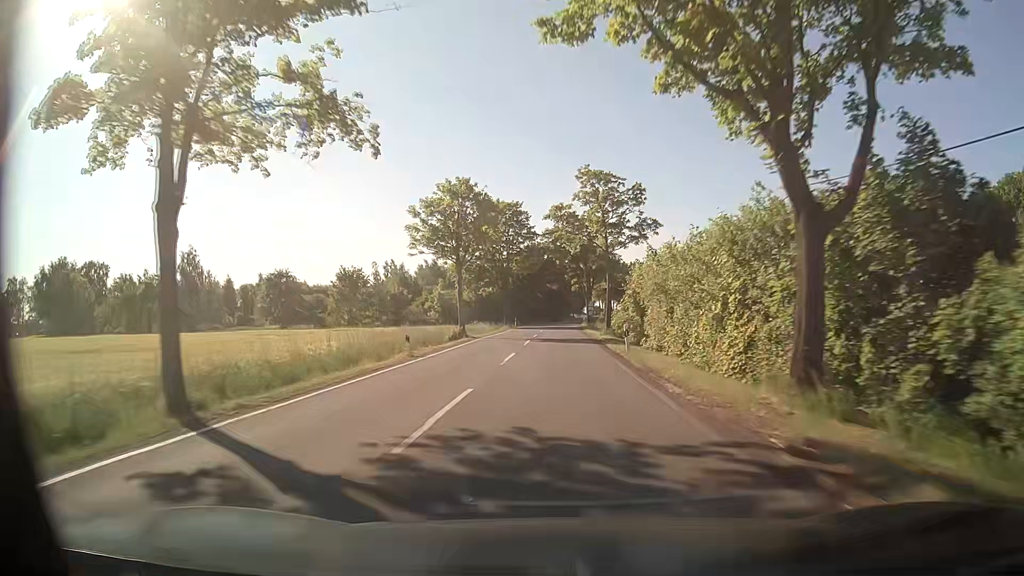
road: secondary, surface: asphalt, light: Day
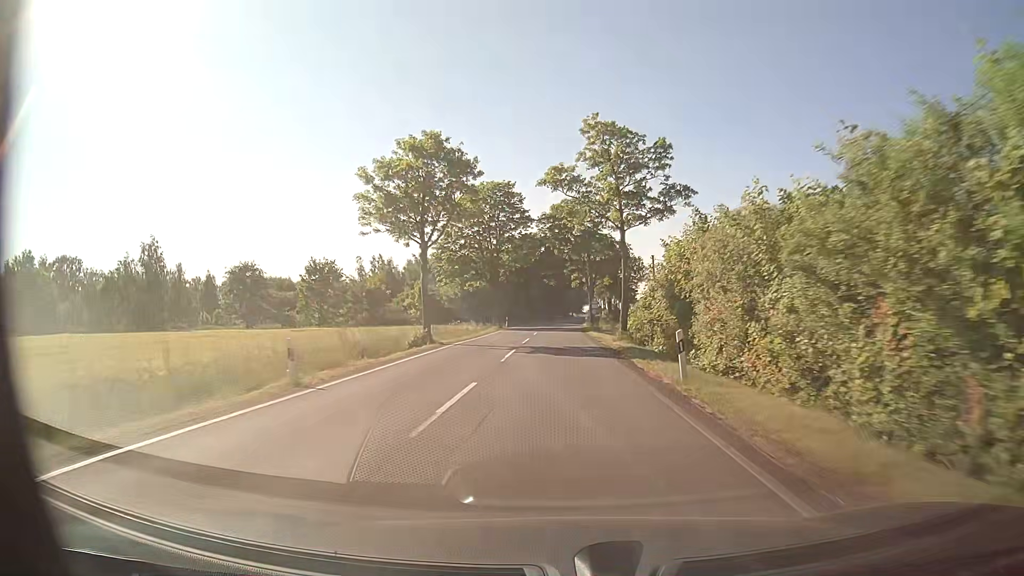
(0.0, +11.3) m; 0°
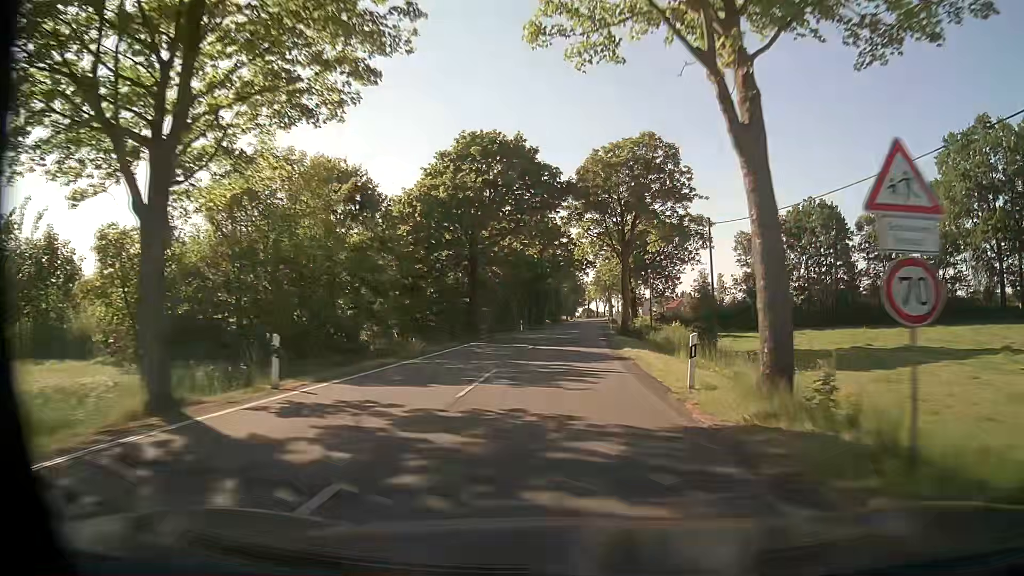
(+0.2, +56.4) m; +1°
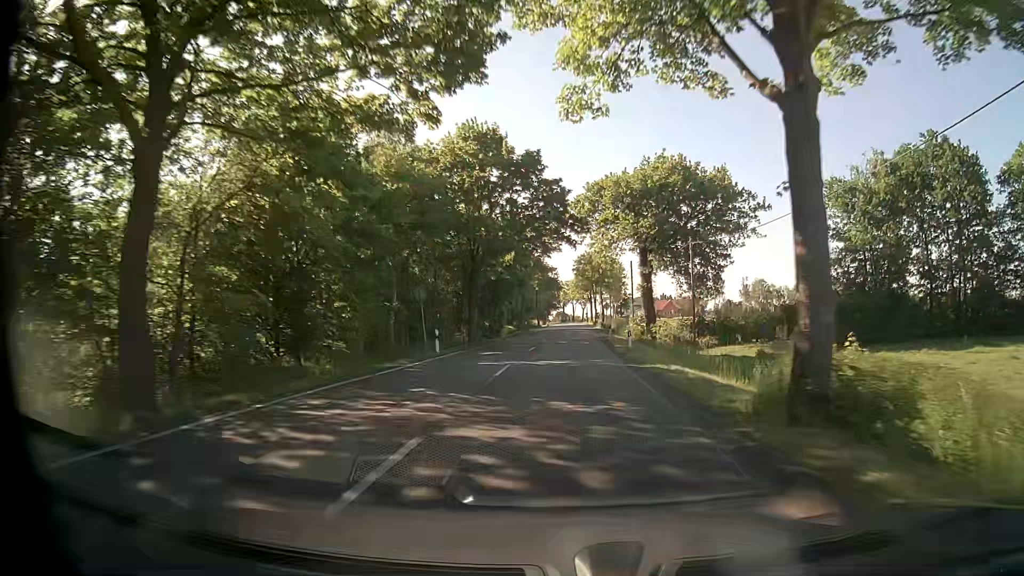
(+0.7, +33.8) m; +2°
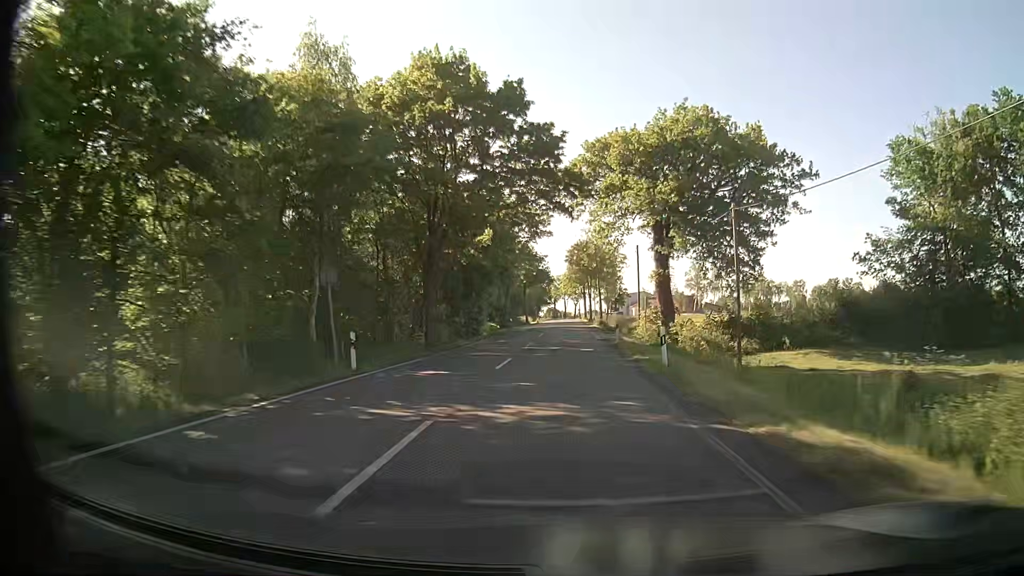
(+0.1, +11.2) m; +1°
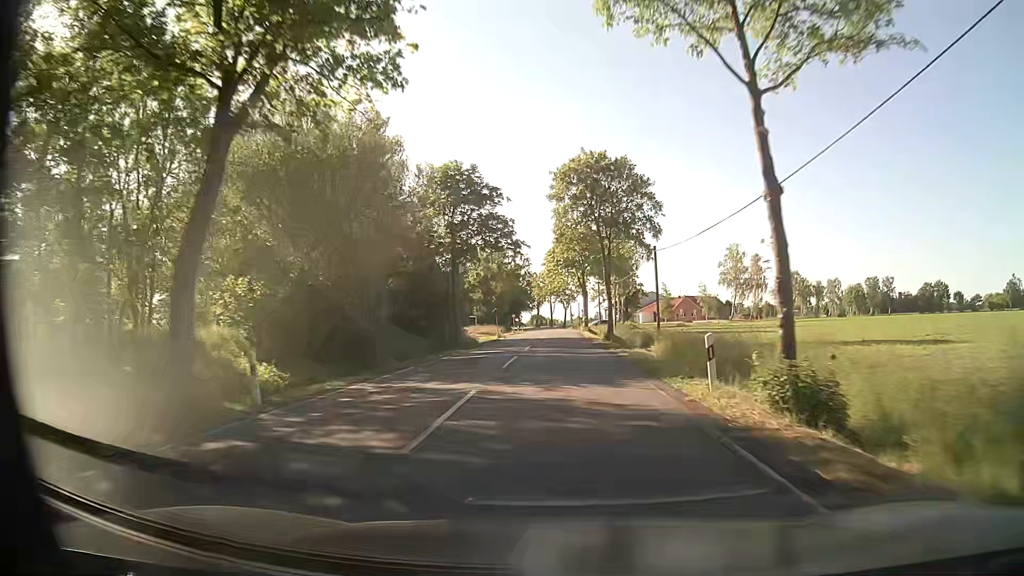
(+0.8, +56.2) m; +1°
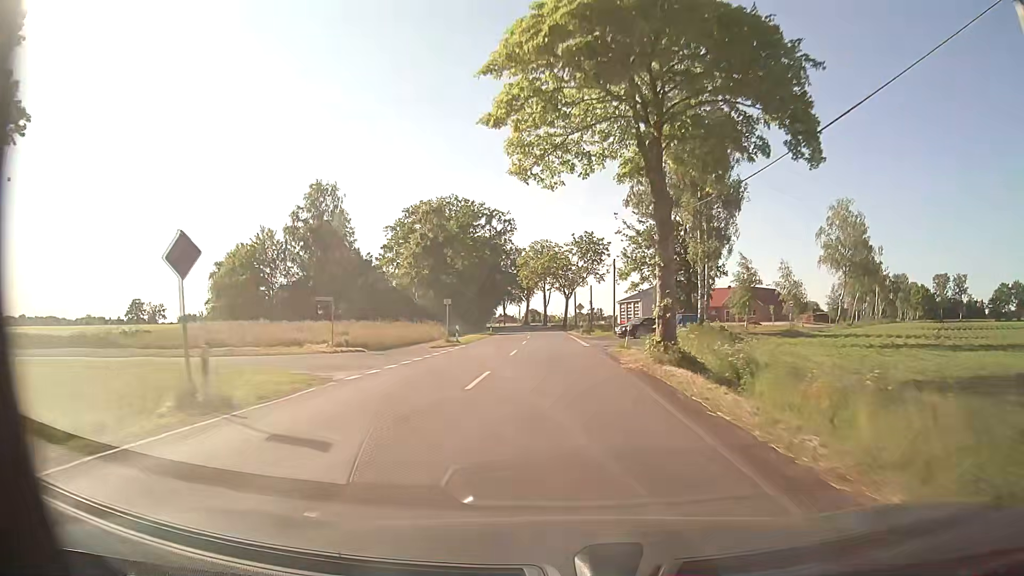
(+0.4, +56.4) m; 0°
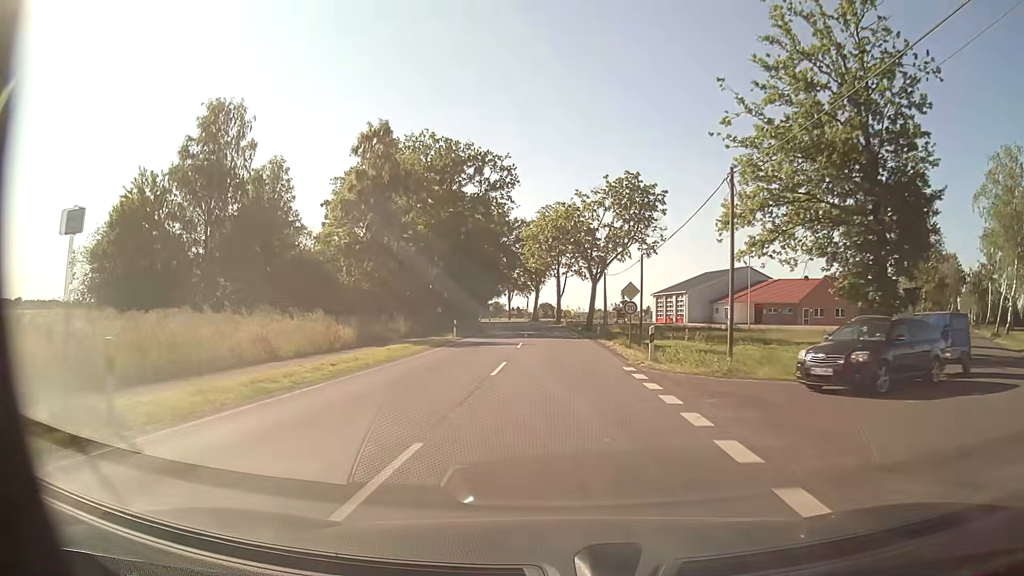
(-0.2, +33.9) m; -1°
(0, +10) (0, +20) (0, +30) (-1, +40) (-1, +50) (-1, +60) (-2, +70) (-3, +80) (-4, +90) (-5, +100) m
